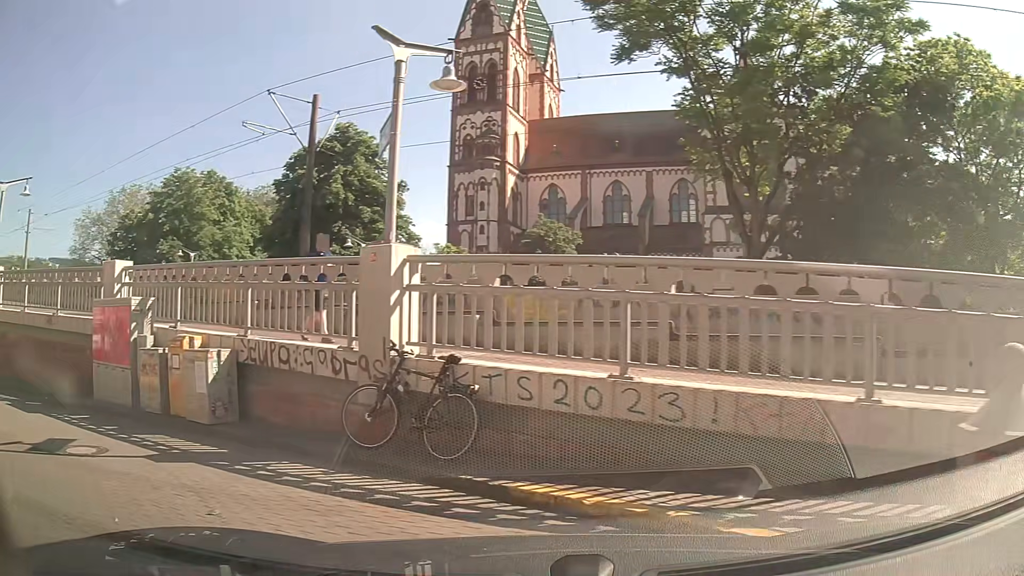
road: residential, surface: asphalt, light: Day
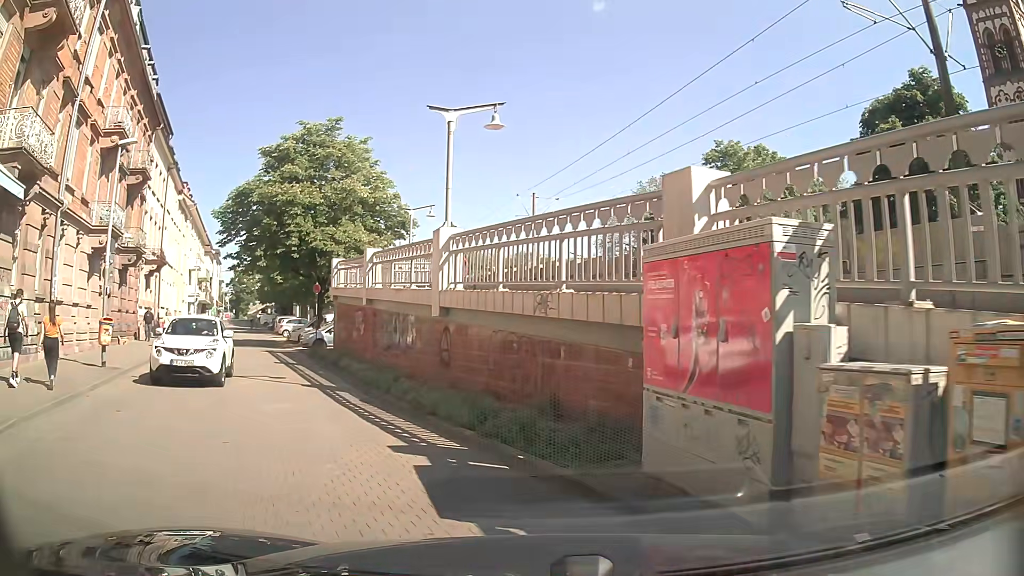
(-3.7, +6.9) m; -44°
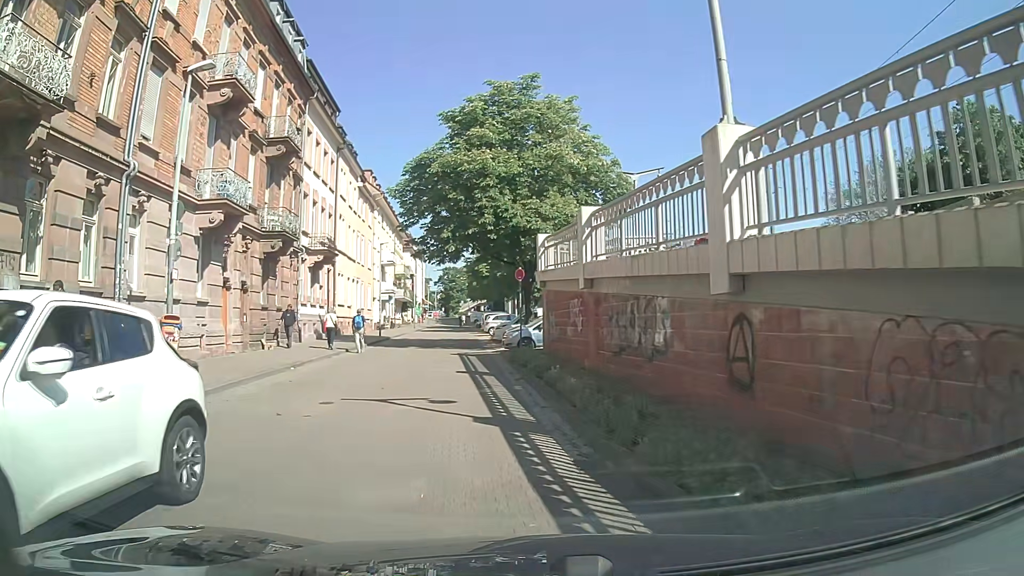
(-1.2, +6.6) m; -20°
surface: paving_stones
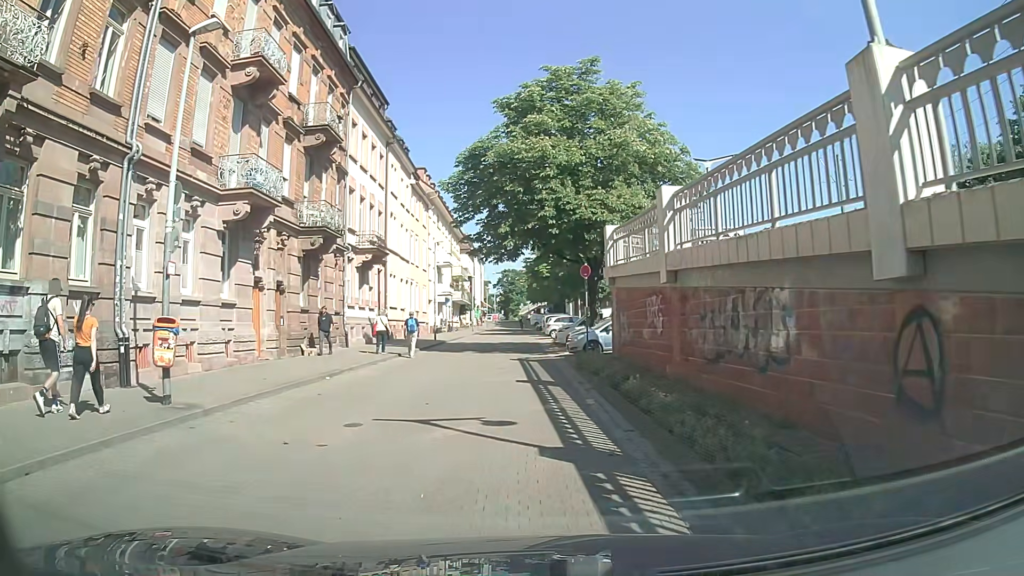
(-0.1, +2.3) m; -6°
